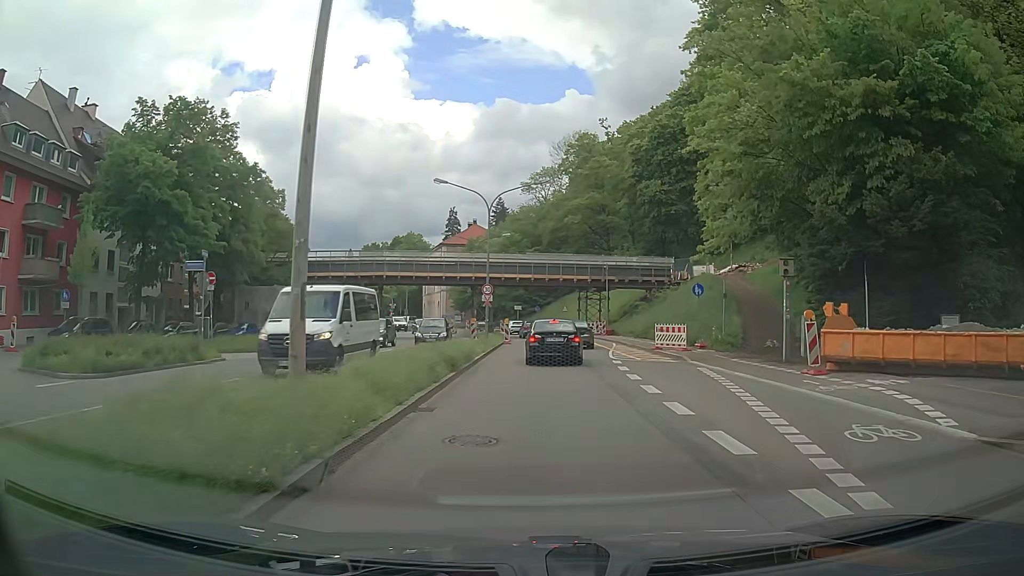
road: primary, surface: asphalt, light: Day
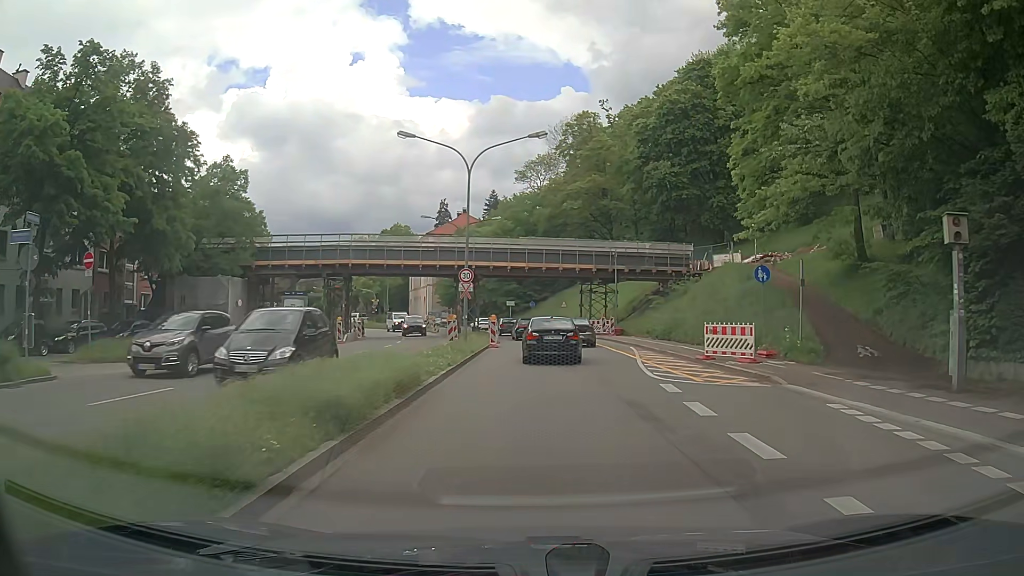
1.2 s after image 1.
(+0.1, +9.4) m; +1°
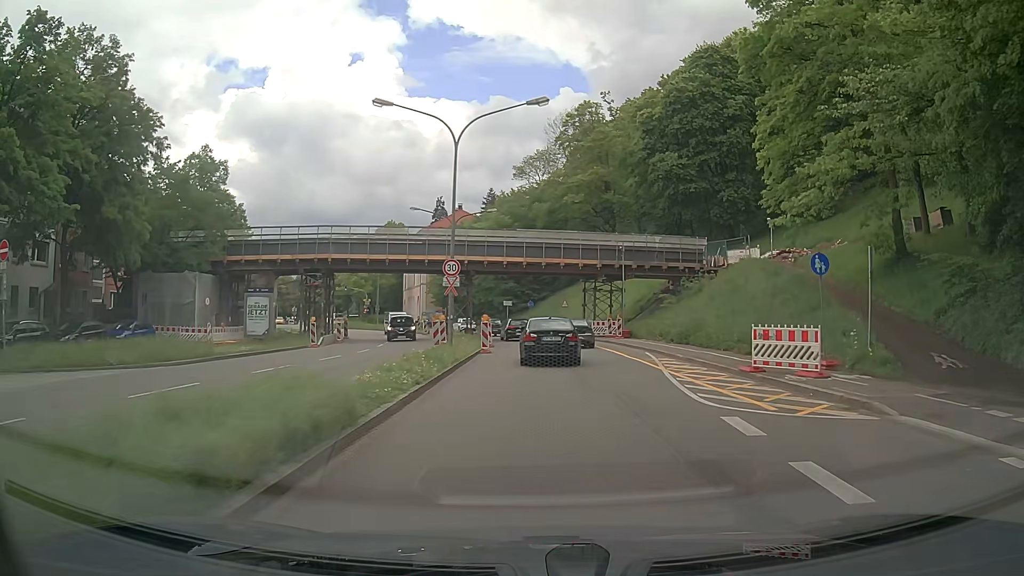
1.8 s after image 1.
(0.0, +4.7) m; 0°
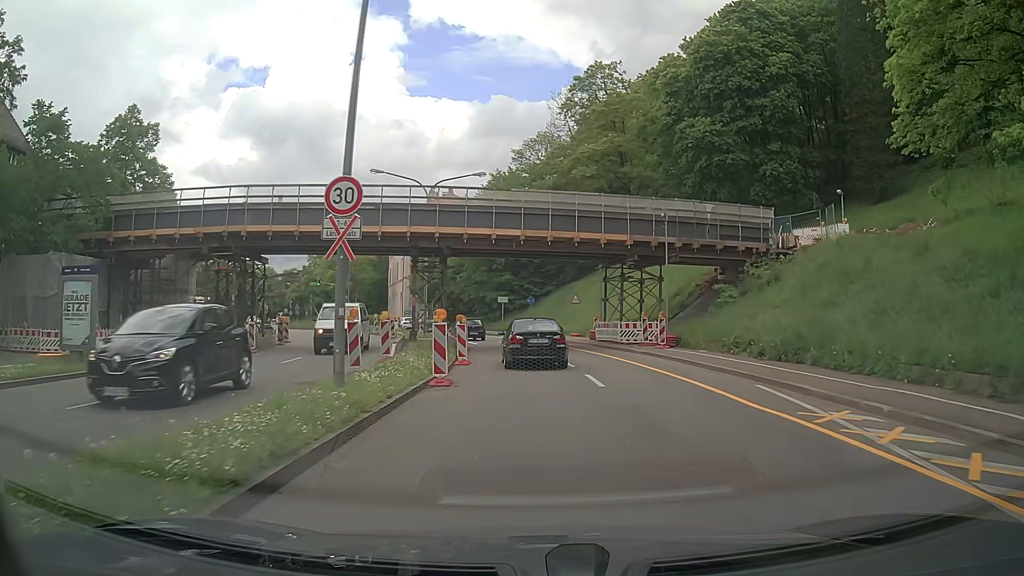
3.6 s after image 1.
(0.0, +13.8) m; 0°
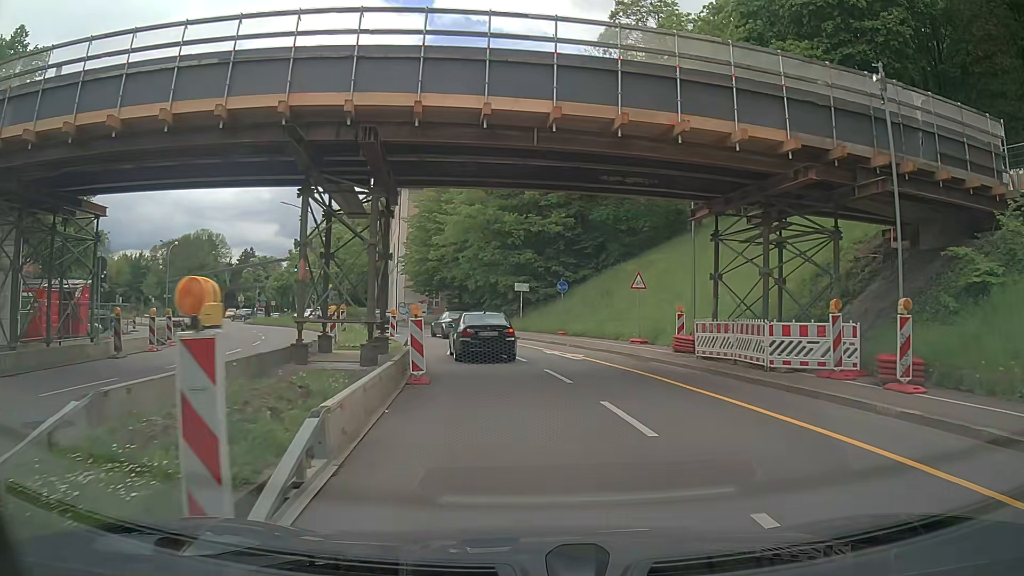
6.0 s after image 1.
(-0.4, +18.0) m; -3°
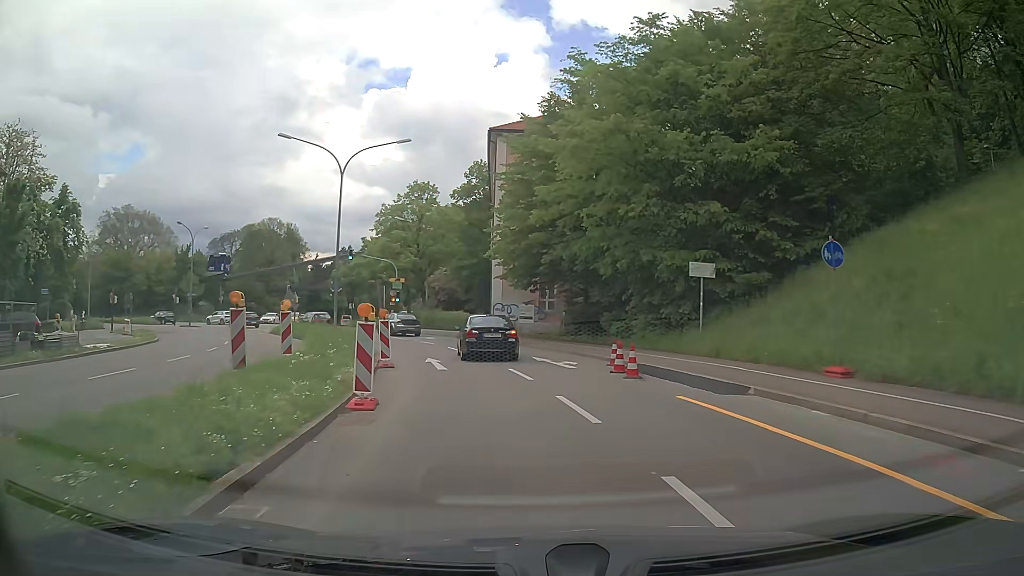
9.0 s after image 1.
(-1.7, +22.4) m; -11°
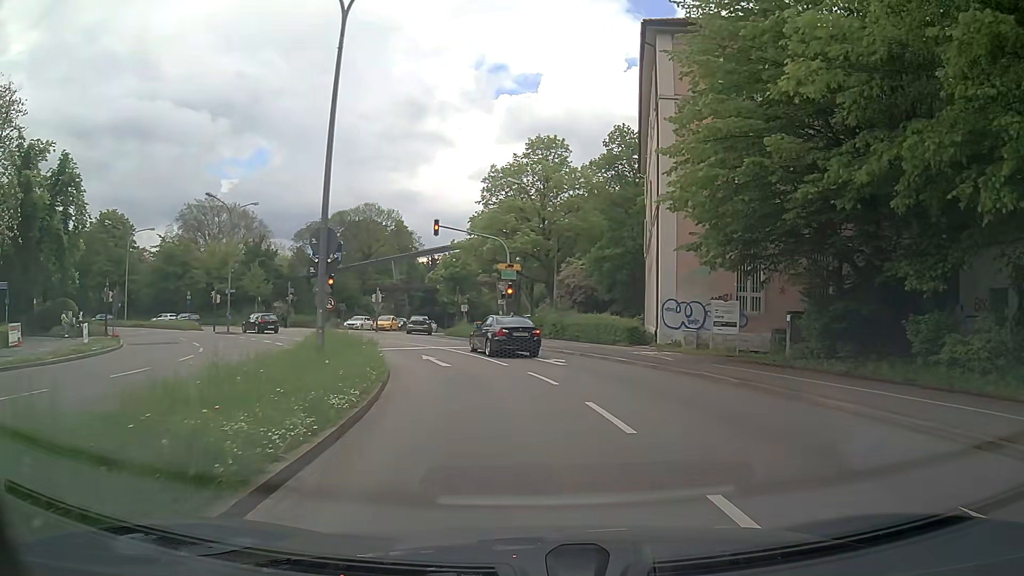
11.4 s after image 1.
(-1.8, +18.3) m; -11°
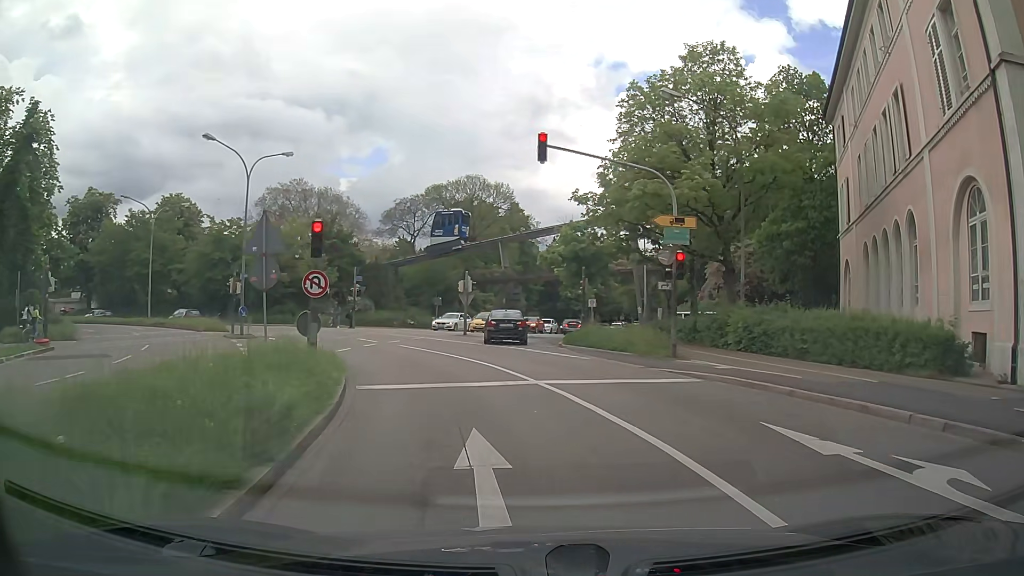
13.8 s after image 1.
(-1.4, +16.0) m; -11°
